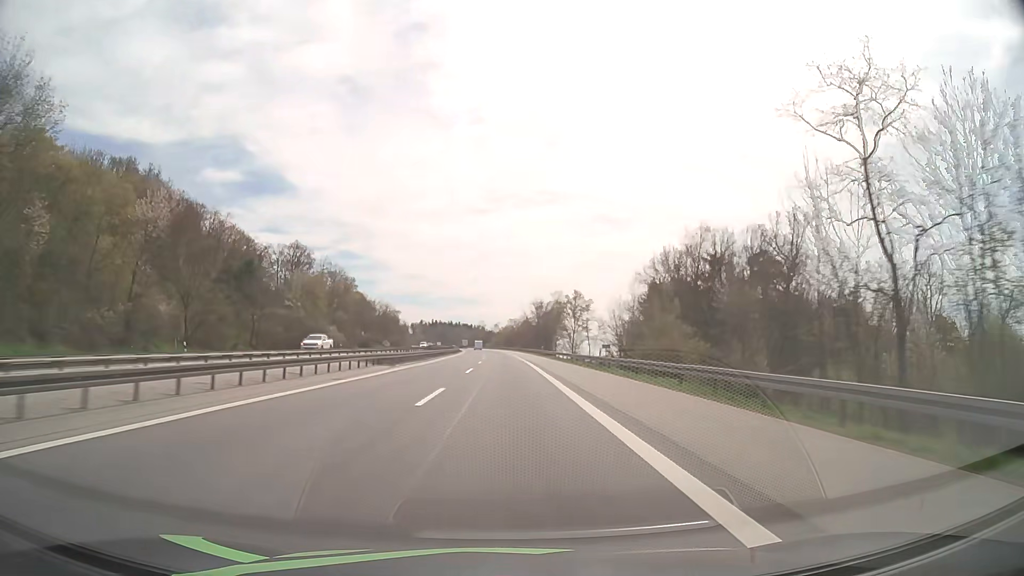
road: motorway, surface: asphalt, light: Day
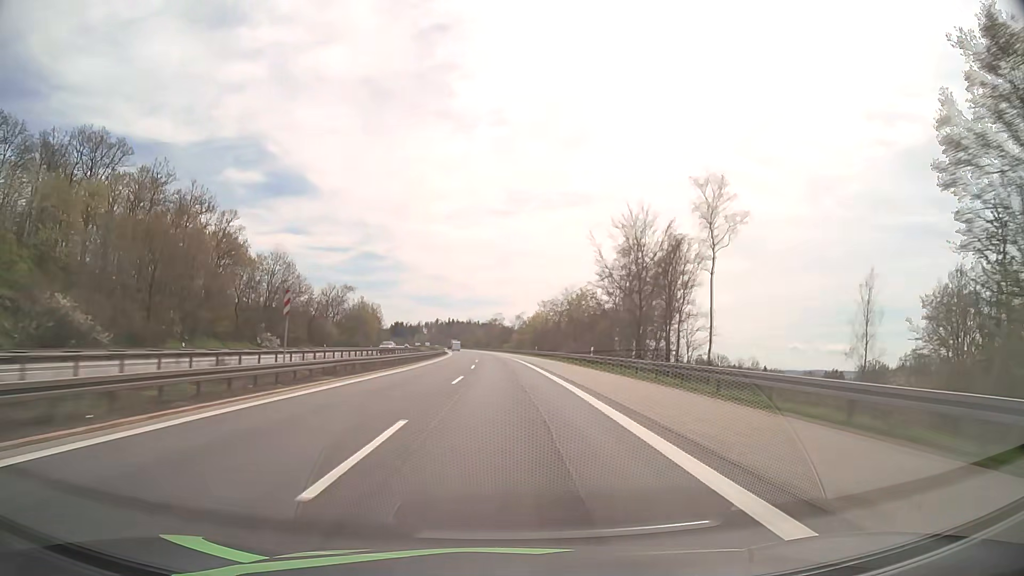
(-1.0, +103.9) m; -1°
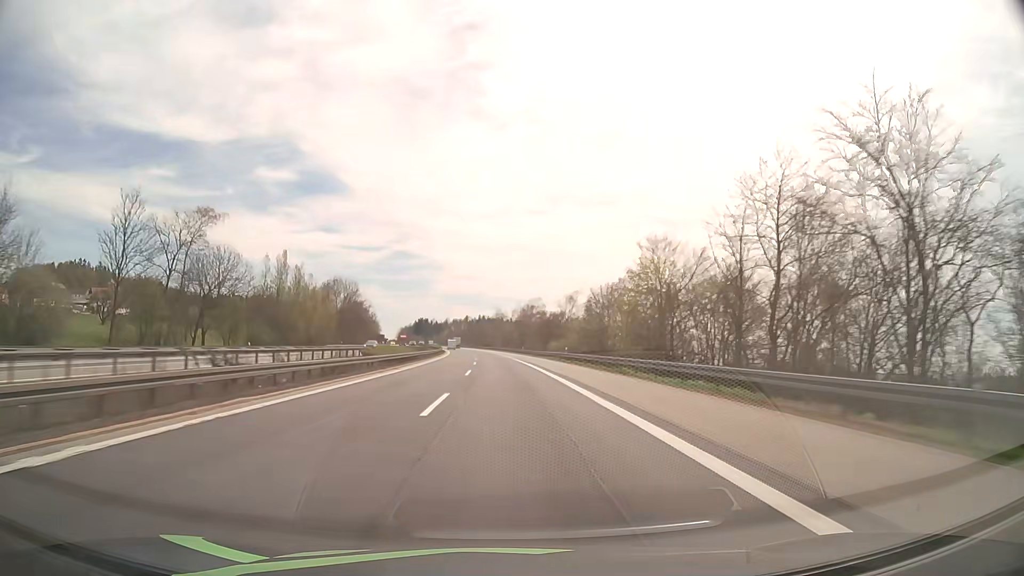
(-2.2, +83.1) m; -3°
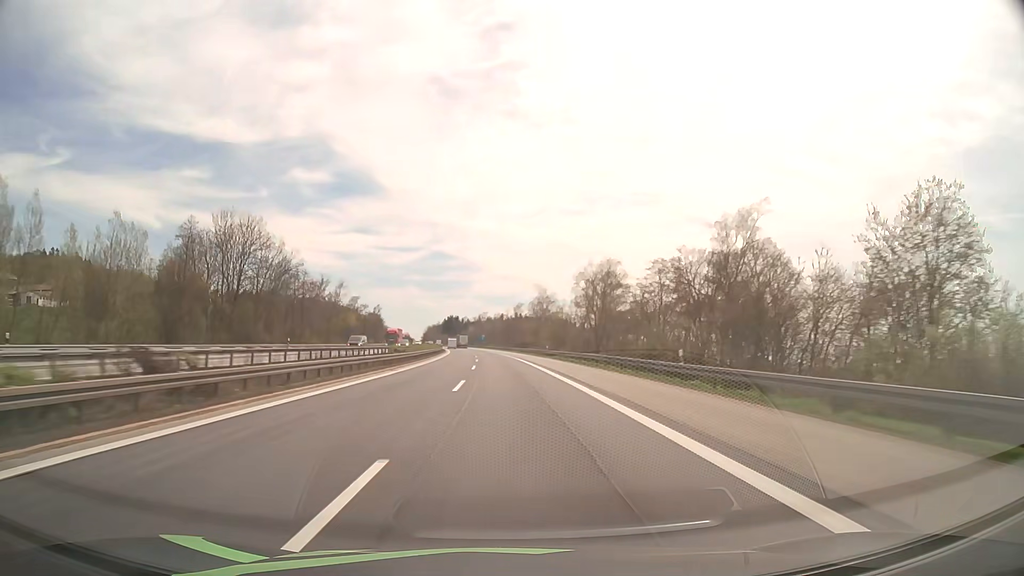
(-2.4, +83.2) m; -3°
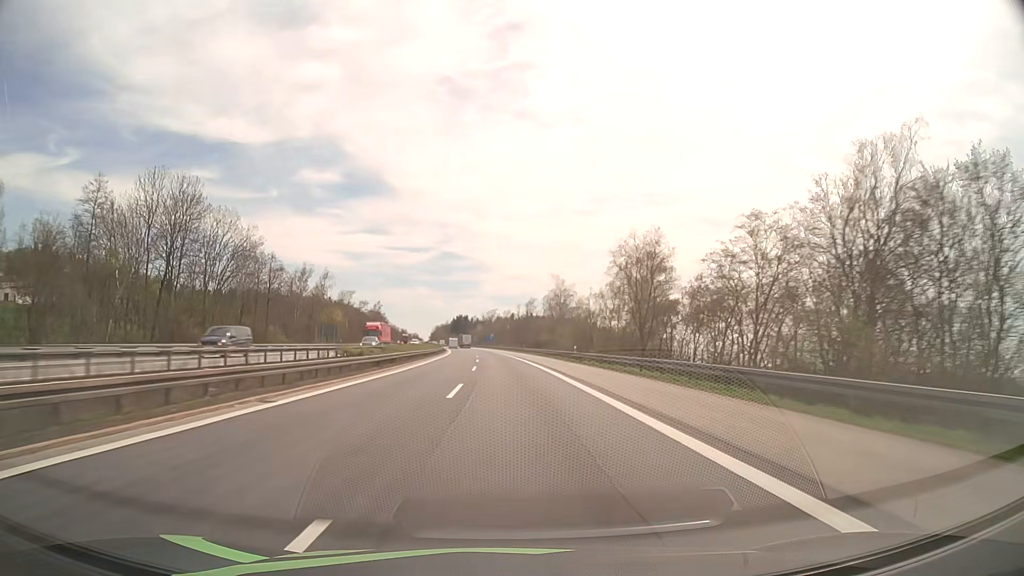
(-0.2, +20.9) m; -1°
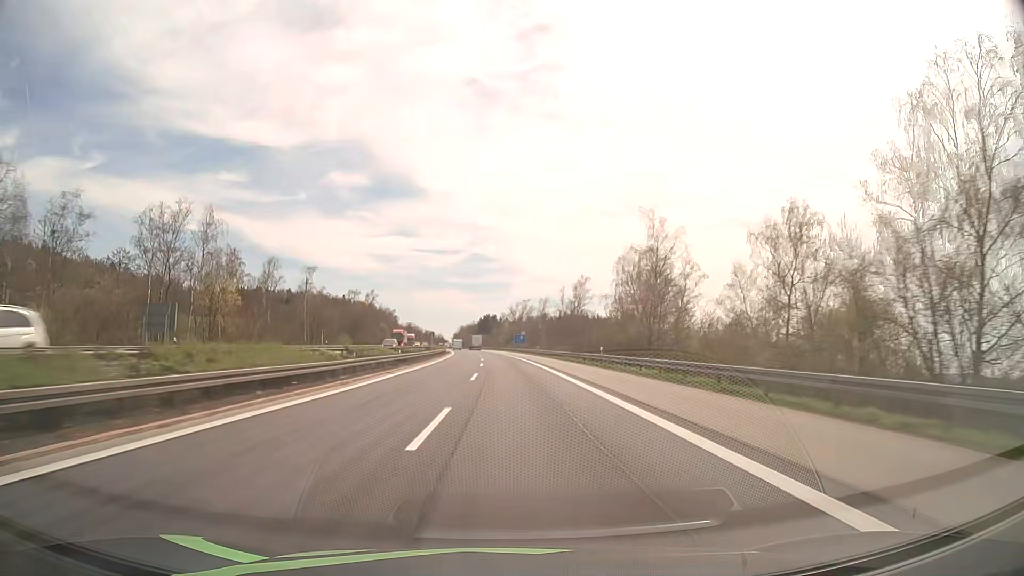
(-1.4, +62.6) m; -3°
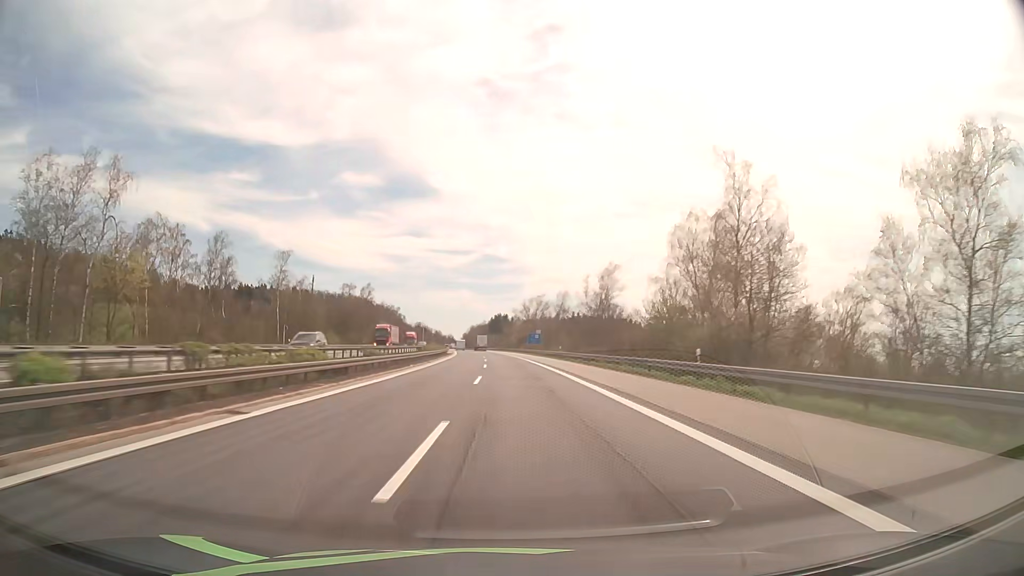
(-0.2, +20.8) m; -1°
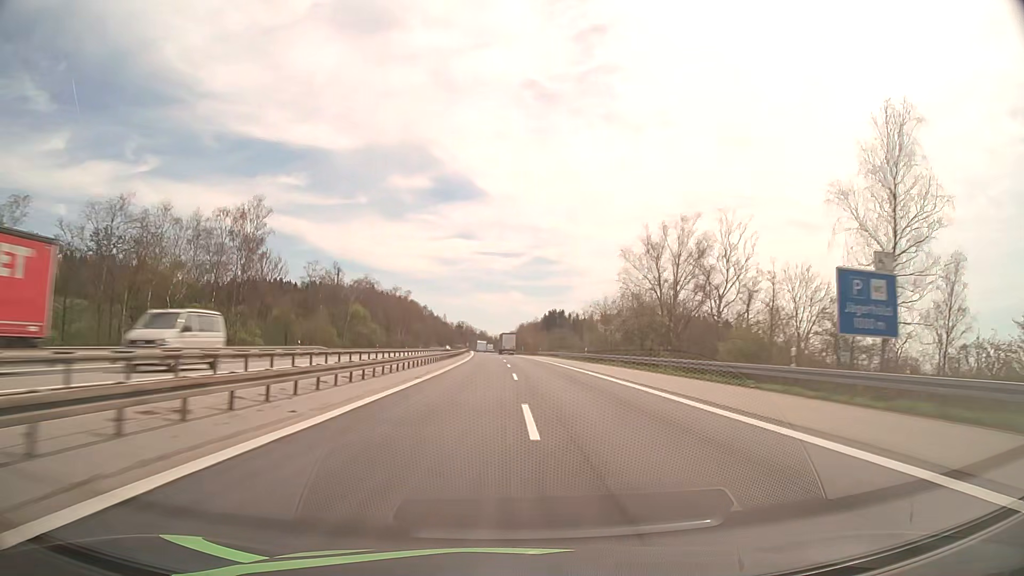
(-4.4, +104.3) m; -4°
(0, +10) (0, +20) (0, +30) (-1, +40) (-1, +50) (-1, +60) (-2, +70) (-2, +80) (-2, +90) (-3, +100) m
